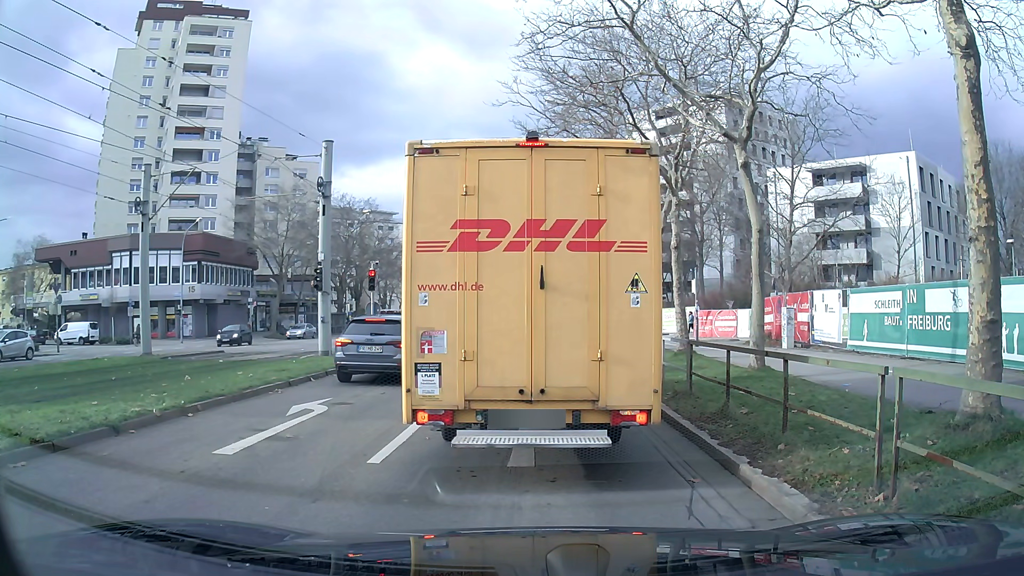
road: tertiary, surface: asphalt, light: Day
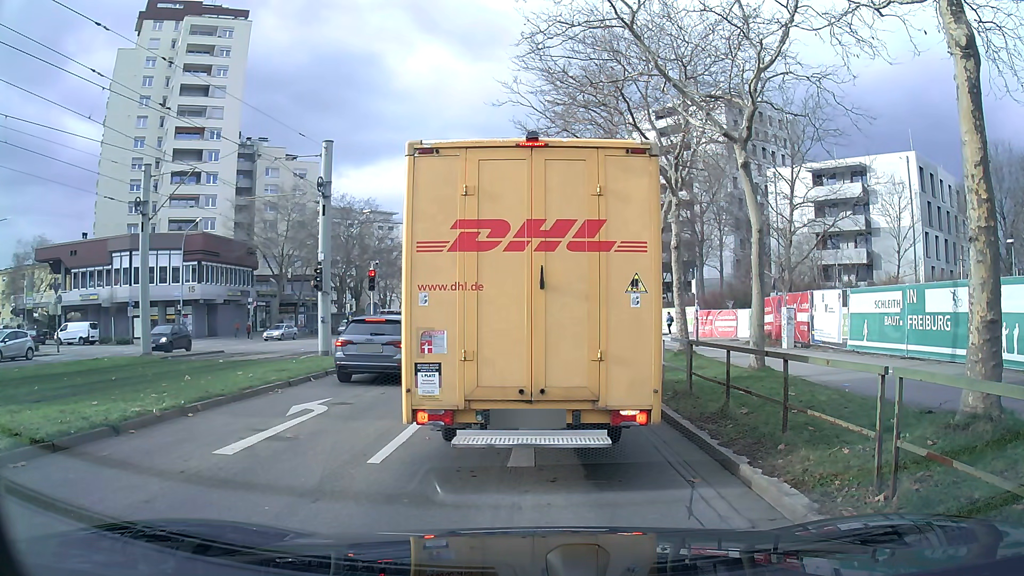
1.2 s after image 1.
(0.0, 0.0) m; 0°
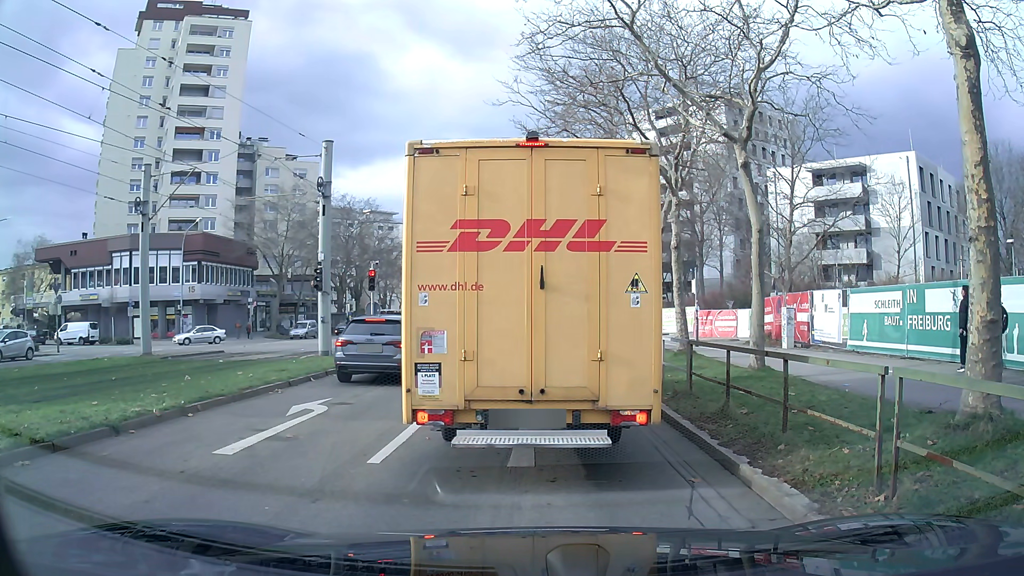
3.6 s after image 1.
(0.0, 0.0) m; 0°
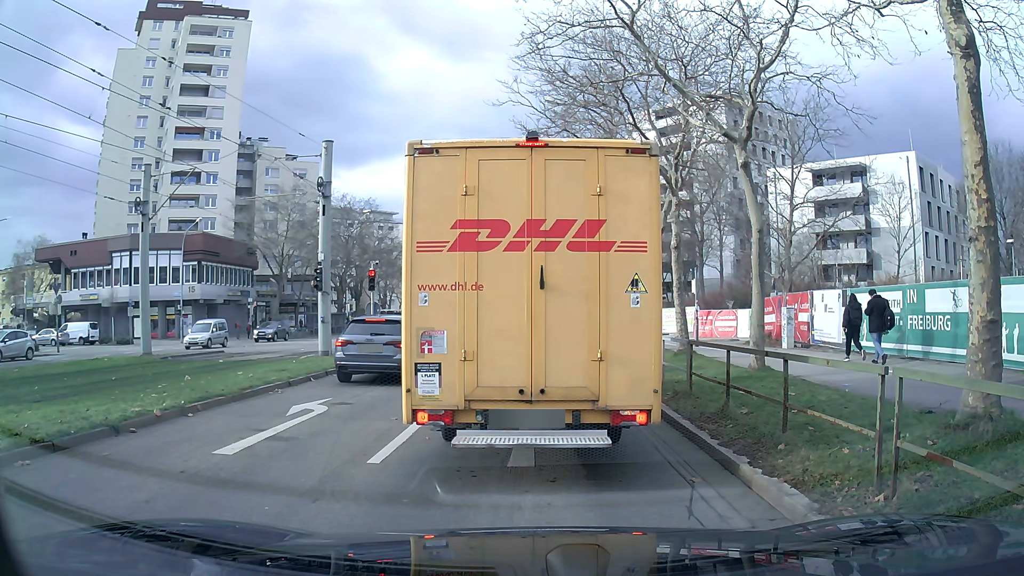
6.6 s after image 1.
(0.0, 0.0) m; 0°
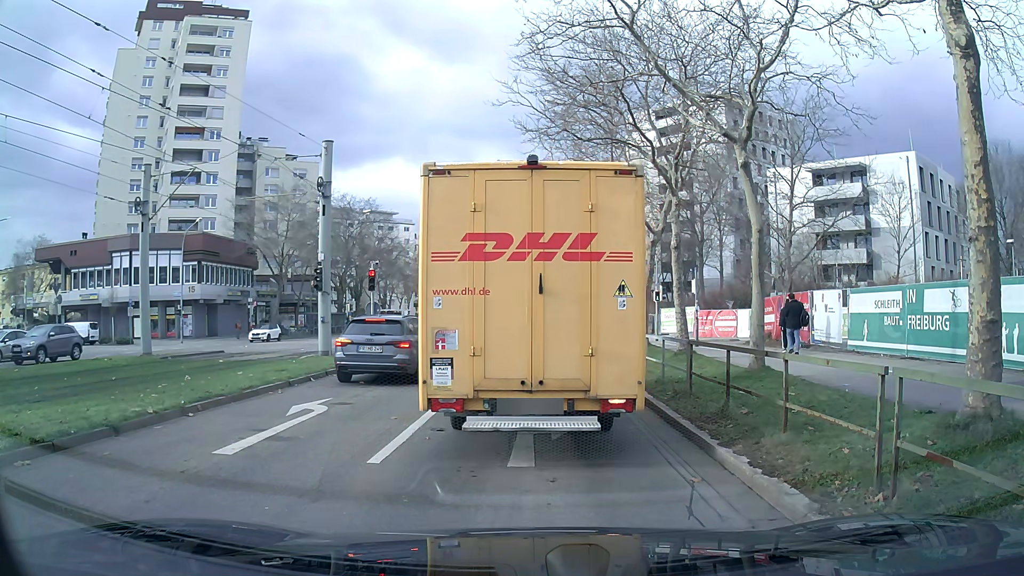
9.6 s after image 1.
(0.0, 0.0) m; 0°
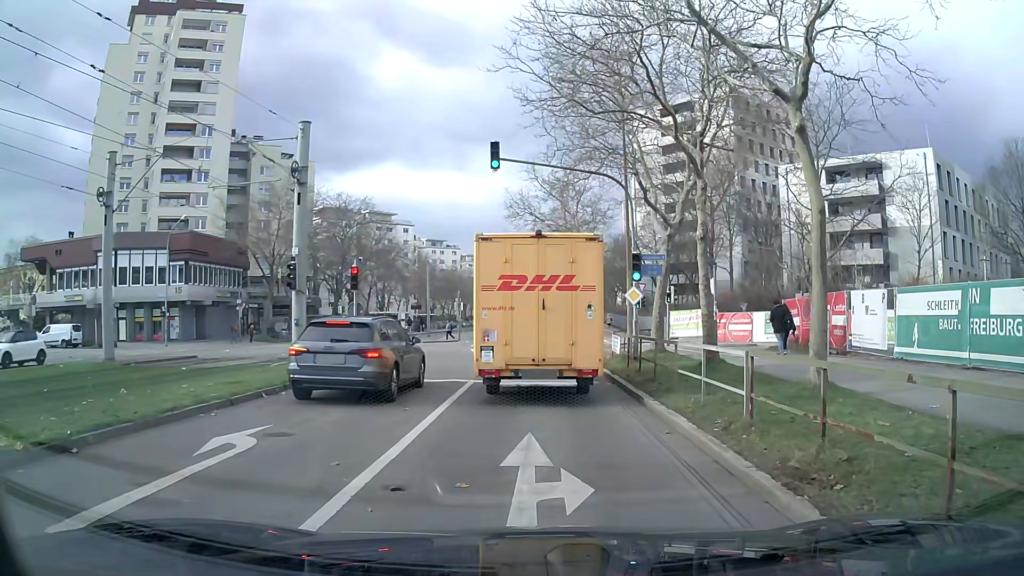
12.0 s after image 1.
(0.0, +3.1) m; -1°
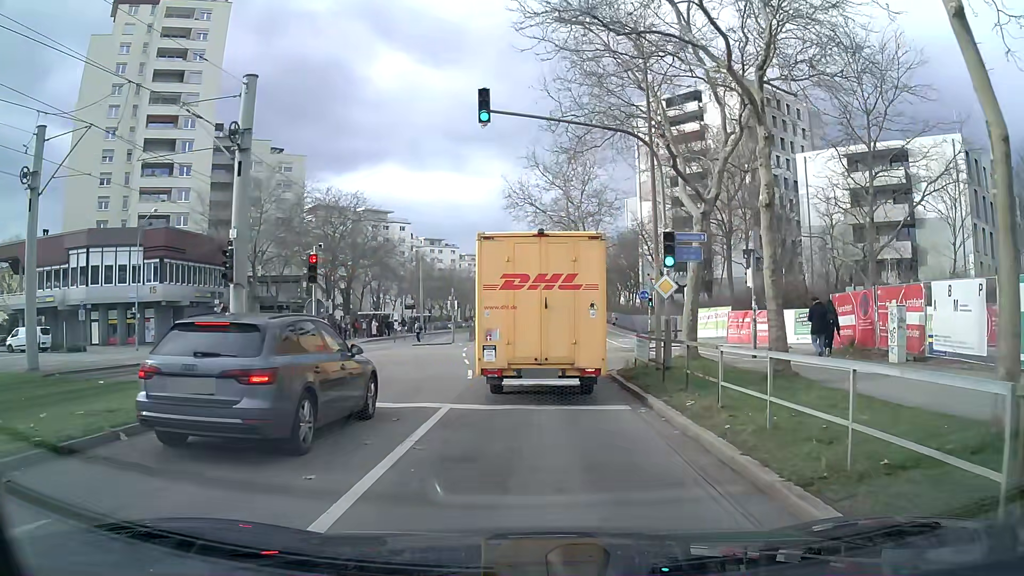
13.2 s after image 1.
(-0.1, +4.8) m; -1°
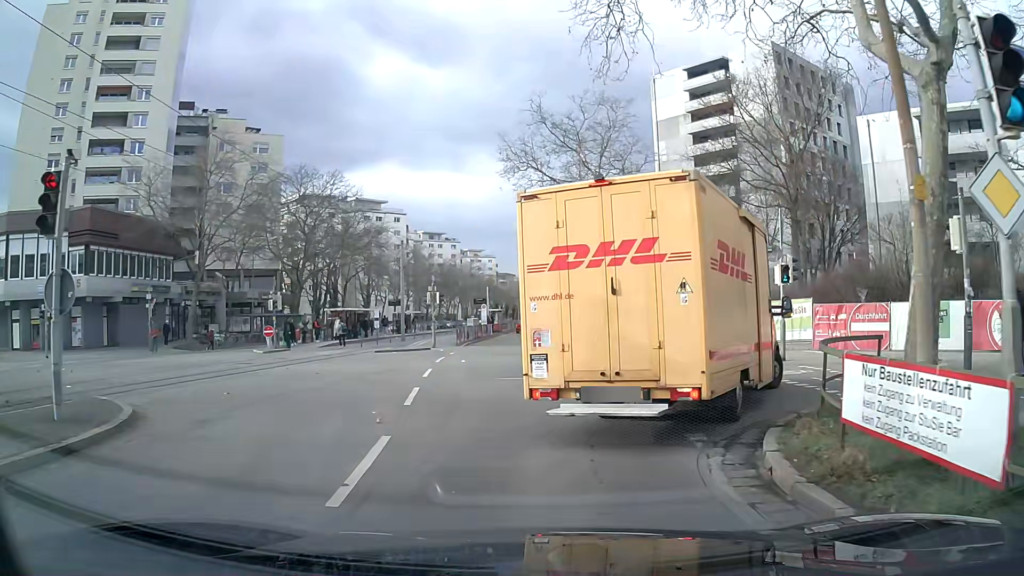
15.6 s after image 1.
(+0.1, +11.5) m; 0°
(0, +10) (0, +20) (+1, +30) (+1, +40) (+1, +50) (+2, +60) (+2, +70) (+3, +80) (+3, +90) (+4, +100) m
